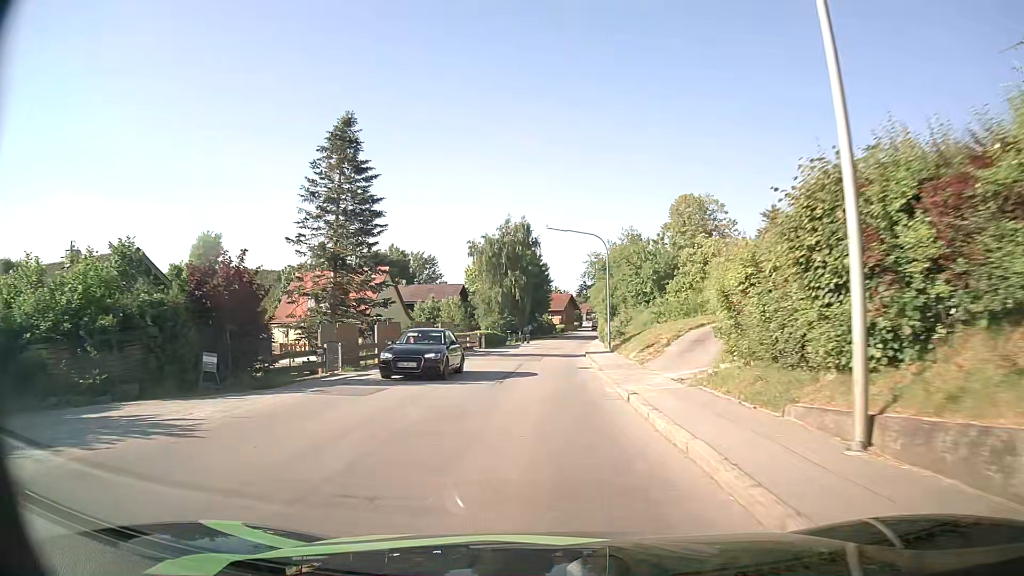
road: secondary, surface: asphalt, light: Day
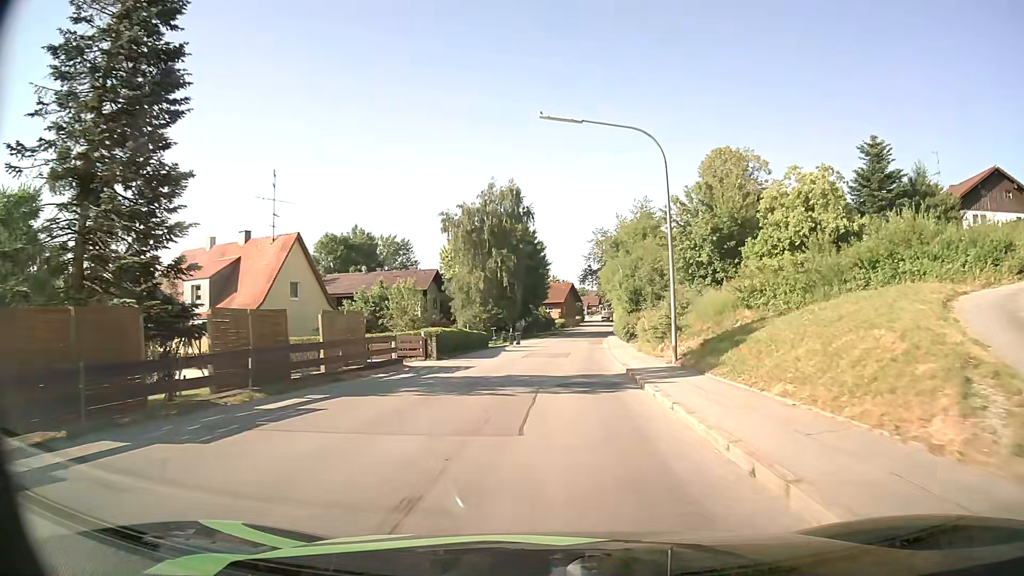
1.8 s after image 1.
(-0.2, +21.6) m; 0°
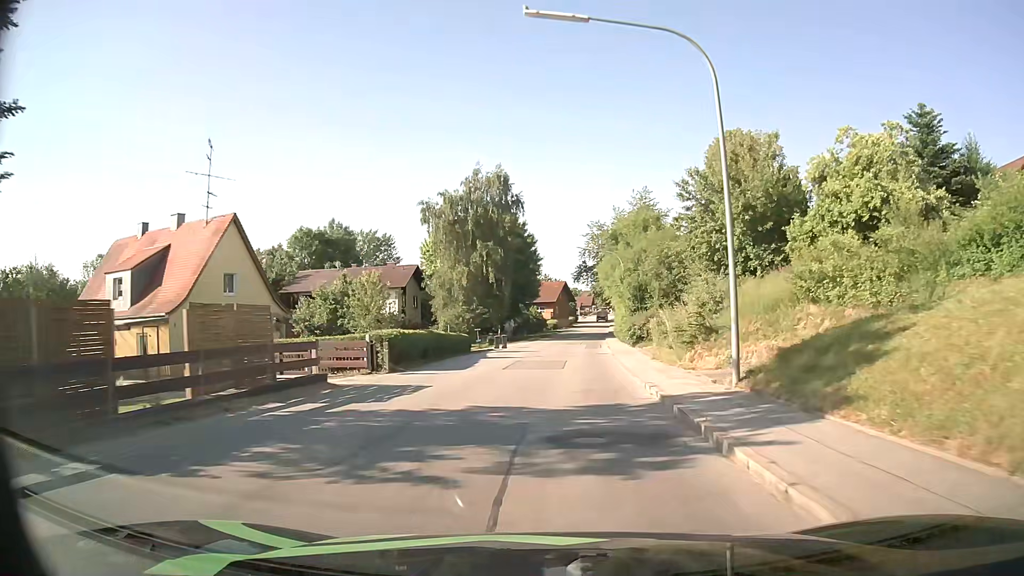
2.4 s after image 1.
(0.0, +7.4) m; 0°
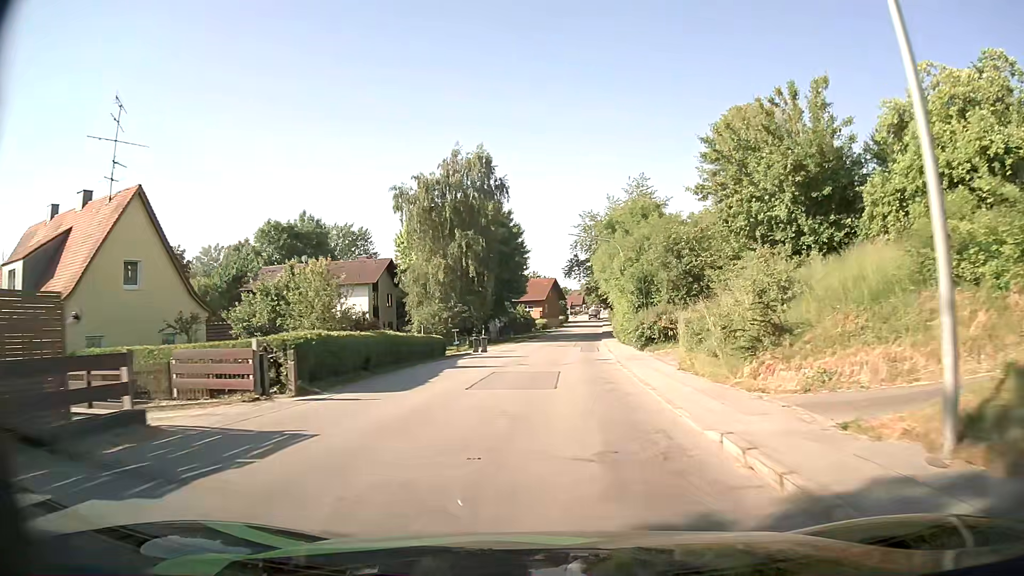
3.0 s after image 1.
(+0.1, +7.5) m; +1°
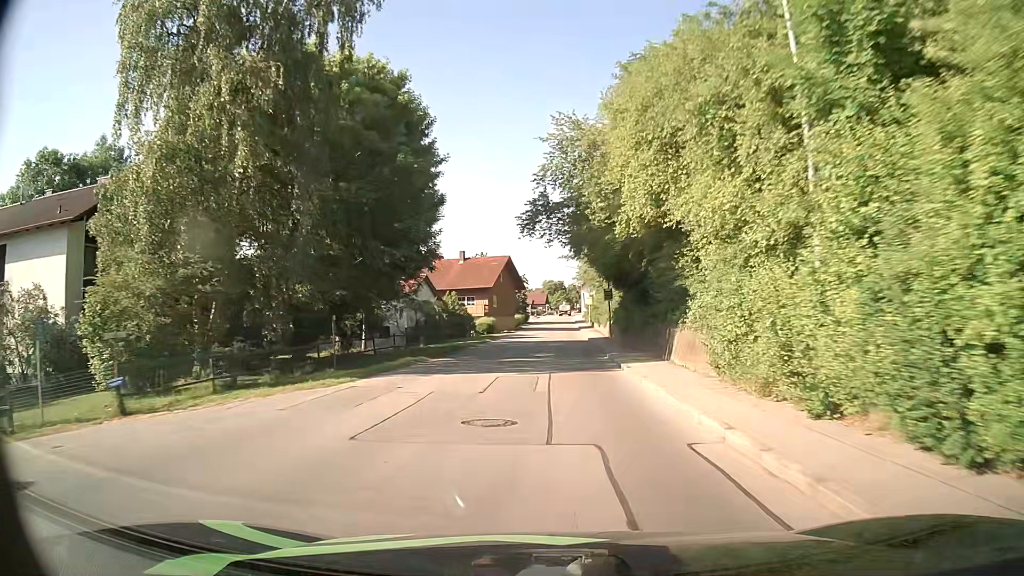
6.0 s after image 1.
(+1.1, +38.0) m; +3°
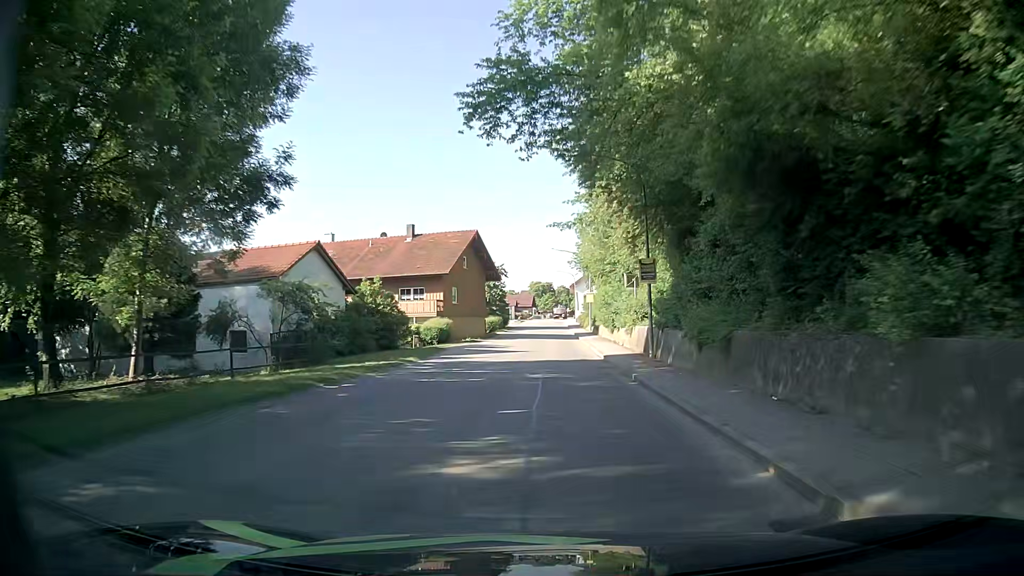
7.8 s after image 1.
(+0.2, +23.1) m; +1°
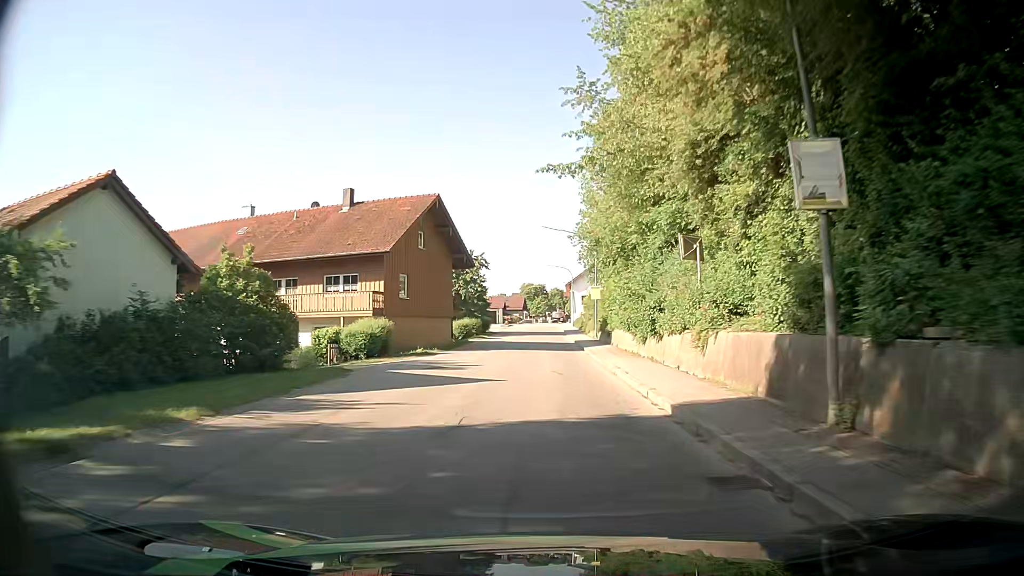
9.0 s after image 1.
(+0.1, +15.7) m; +1°
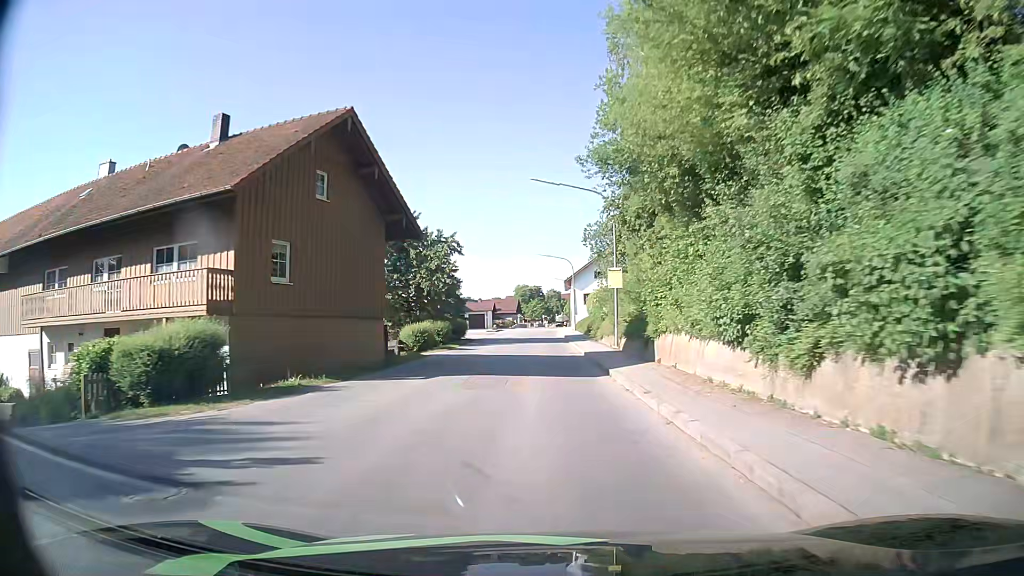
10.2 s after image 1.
(0.0, +15.8) m; 0°
(0, +10) (0, +20) (0, +30) (0, +40) (0, +50) (-1, +60) (-1, +70) (-1, +80) (0, +90) (0, +100) m
